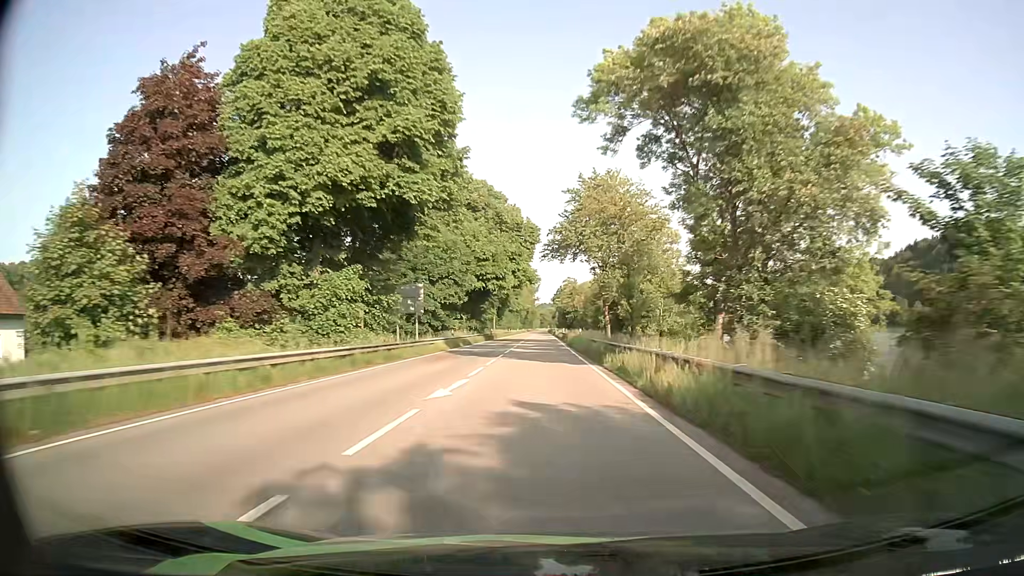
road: primary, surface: asphalt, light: Day
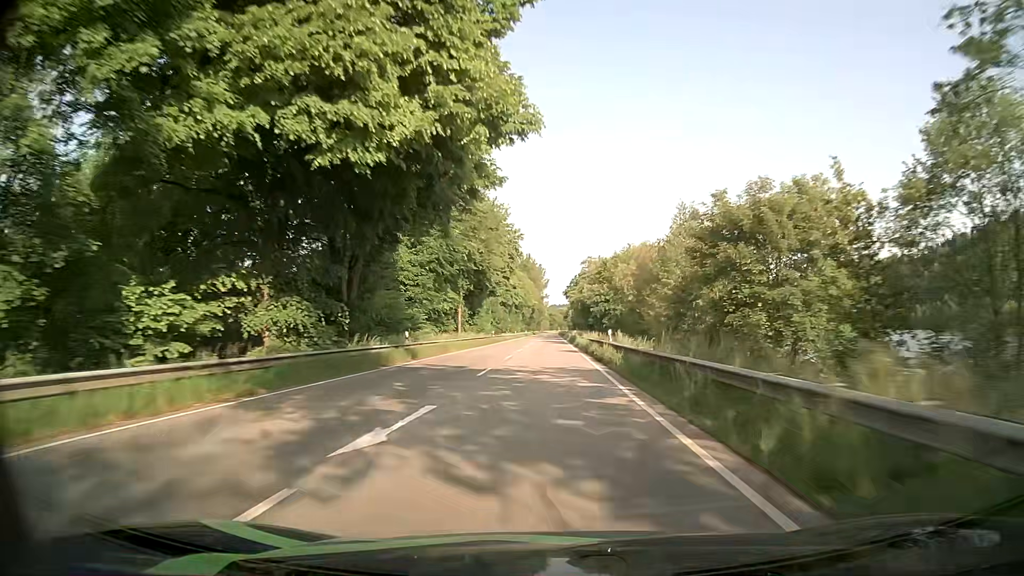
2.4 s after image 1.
(-0.9, +60.0) m; -1°
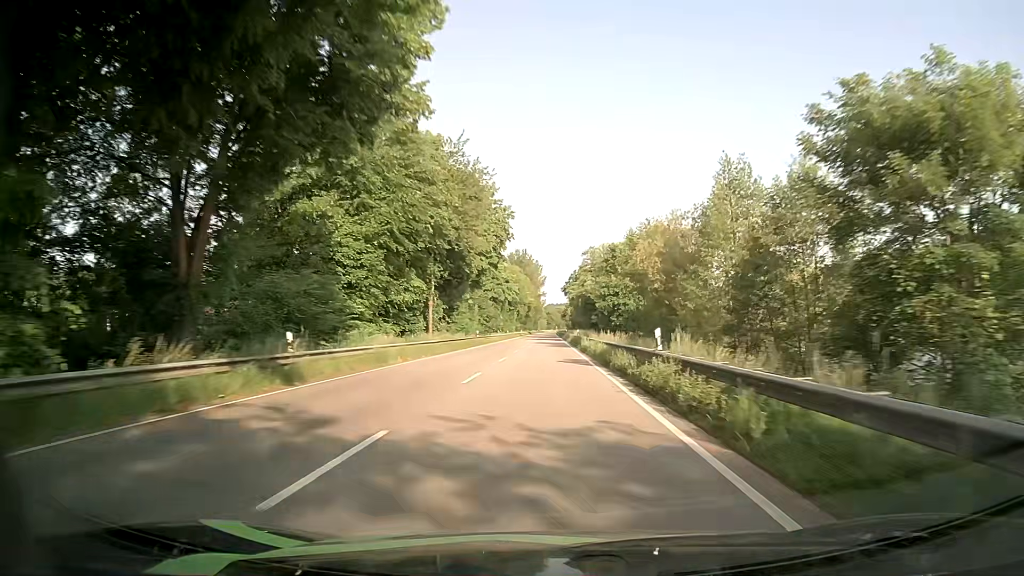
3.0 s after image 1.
(0.0, +15.2) m; 0°
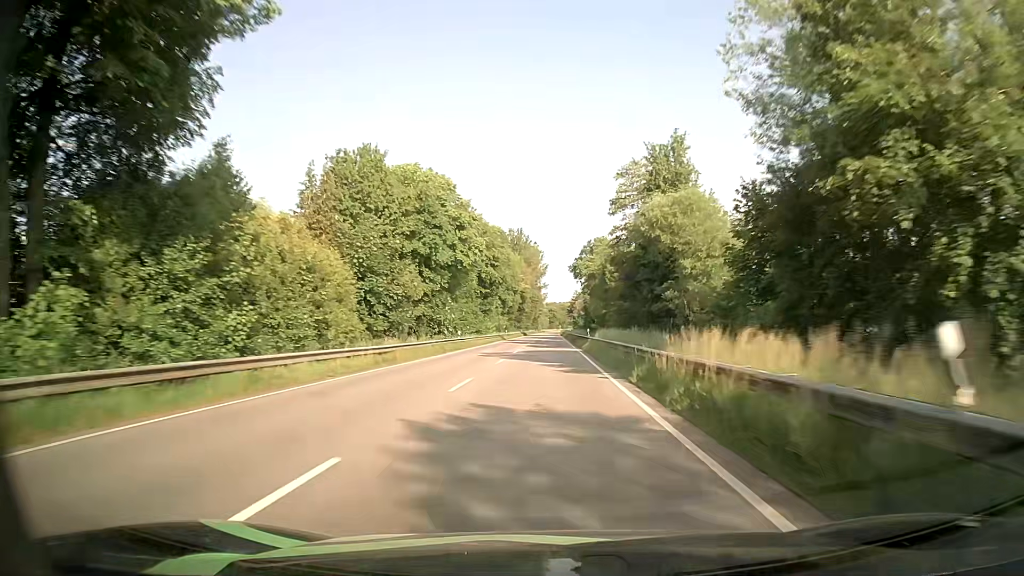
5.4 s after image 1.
(-0.1, +62.1) m; 0°
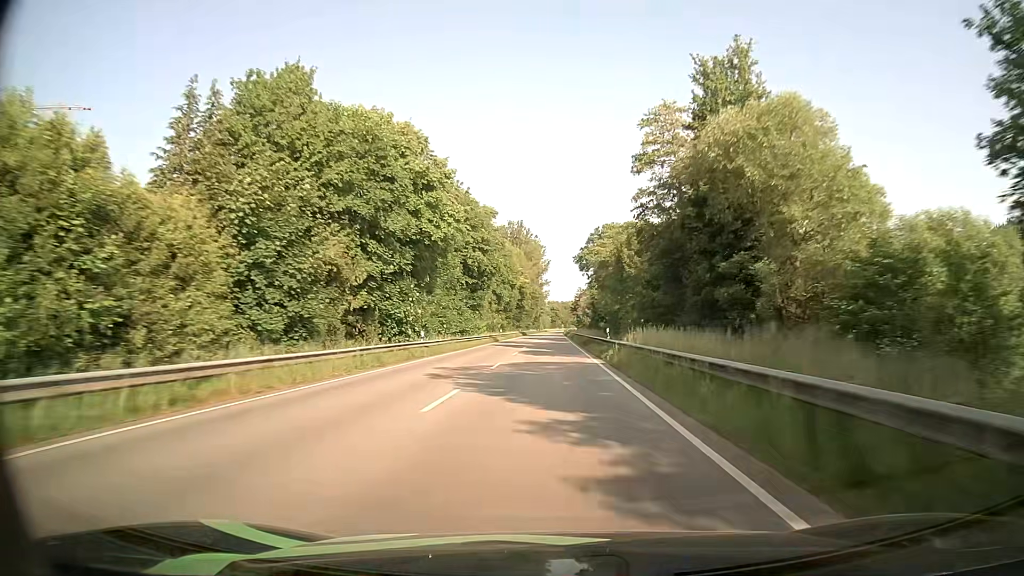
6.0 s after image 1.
(-0.1, +15.8) m; 0°
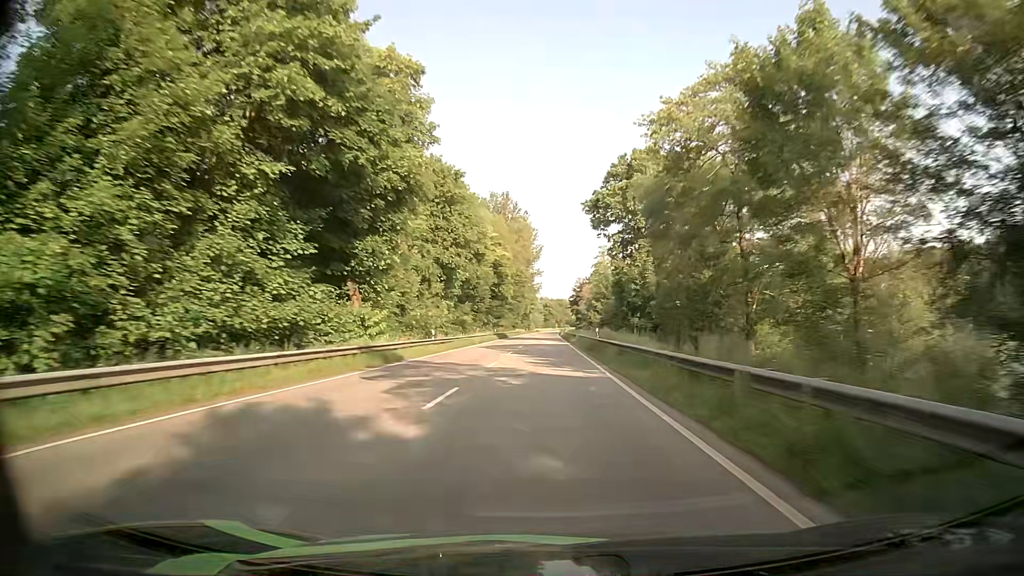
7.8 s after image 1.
(+0.2, +47.4) m; +1°
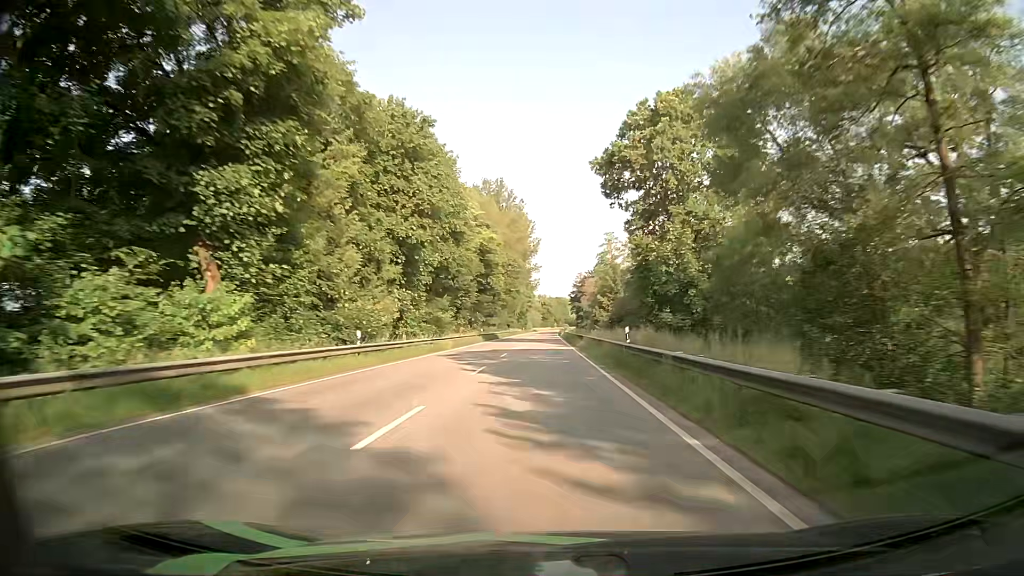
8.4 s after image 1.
(0.0, +15.8) m; 0°
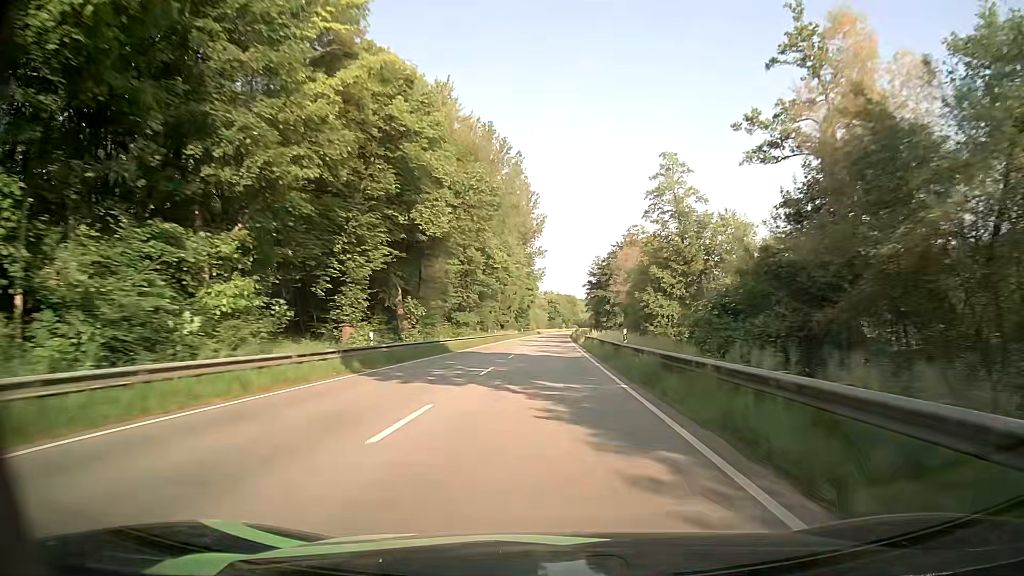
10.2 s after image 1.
(-0.4, +47.1) m; -1°
(0, +10) (0, +20) (0, +30) (0, +40) (0, +50) (0, +60) (0, +70) (+1, +80) (+1, +90) (+1, +100) m
